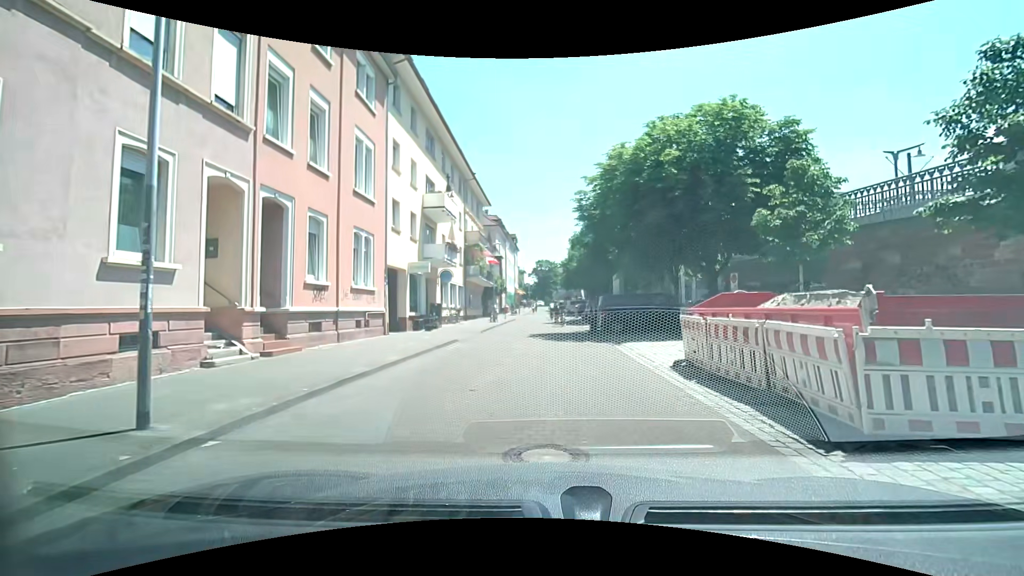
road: residential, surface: paving_stones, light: Day
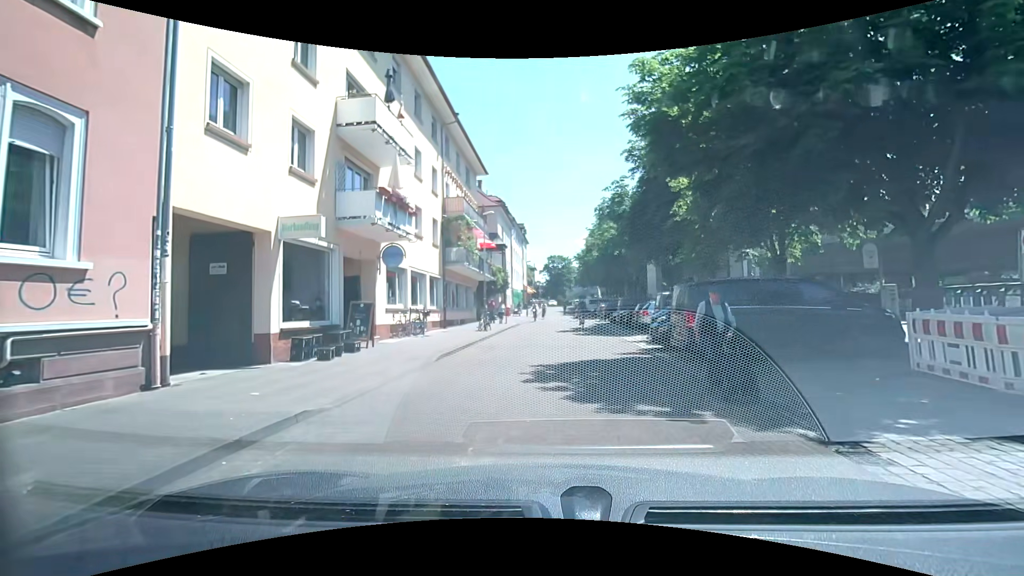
(-0.2, +12.6) m; -2°
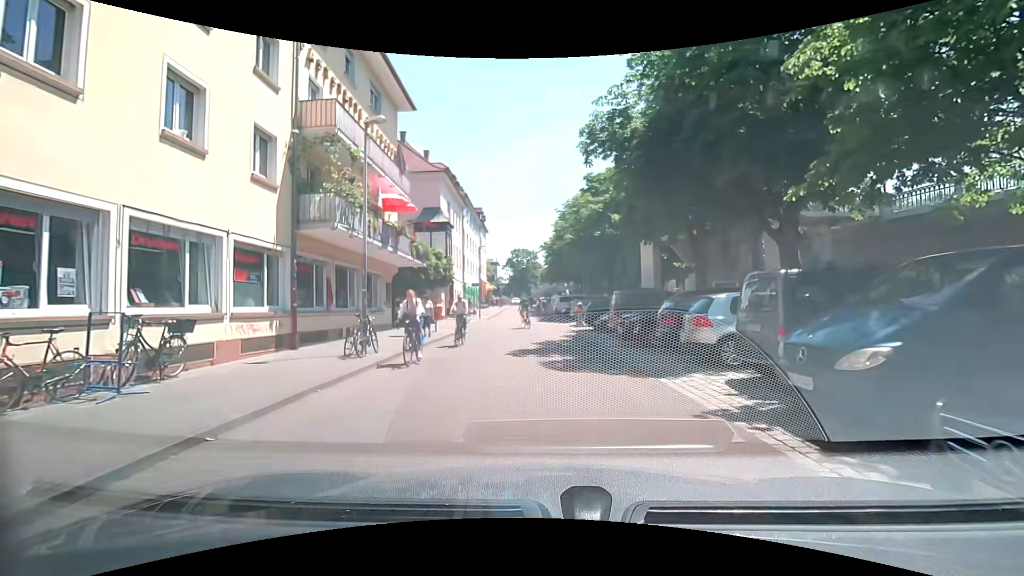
(+0.5, +12.8) m; +4°
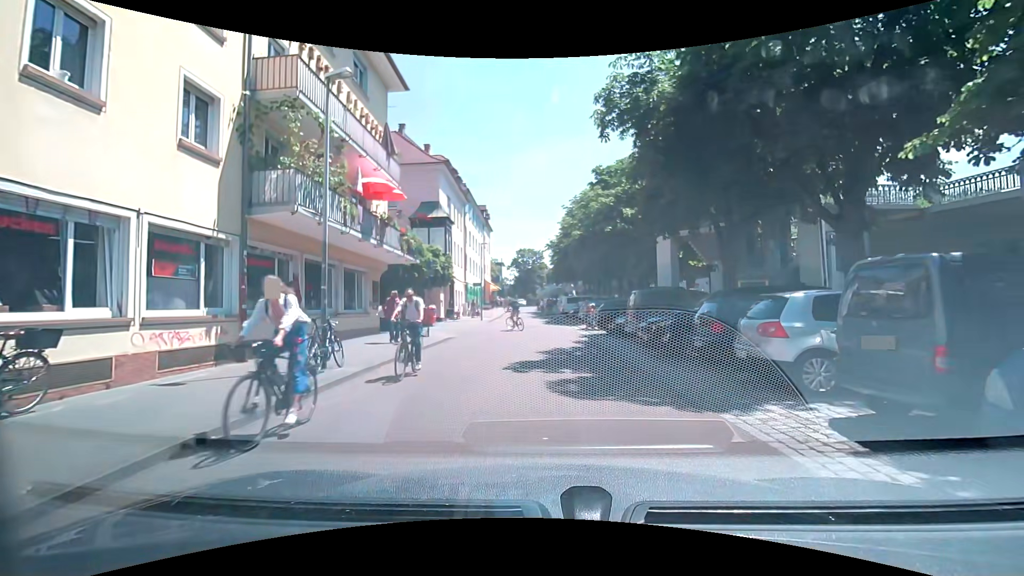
(-0.1, +2.7) m; -2°
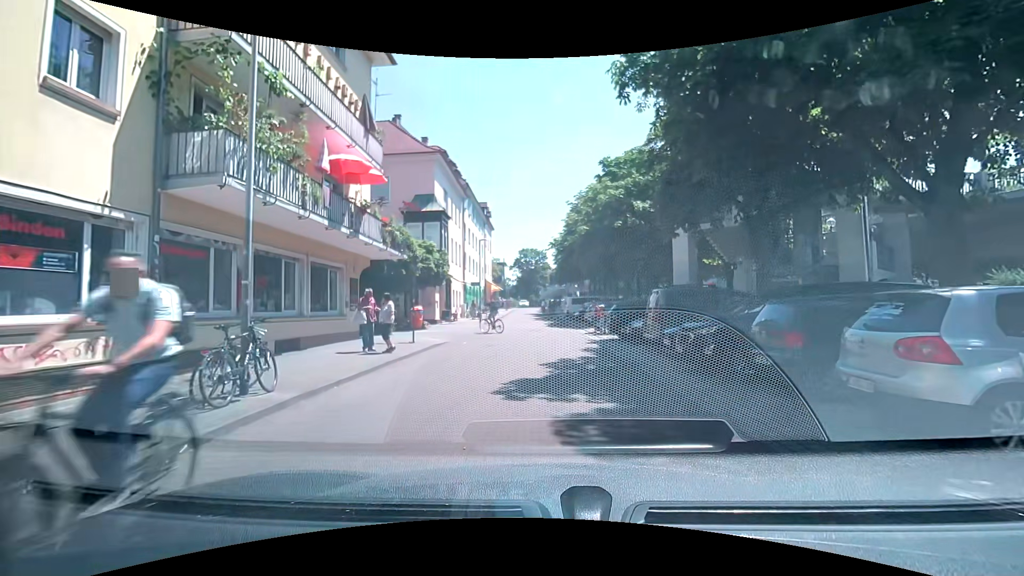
(0.0, +2.8) m; +1°
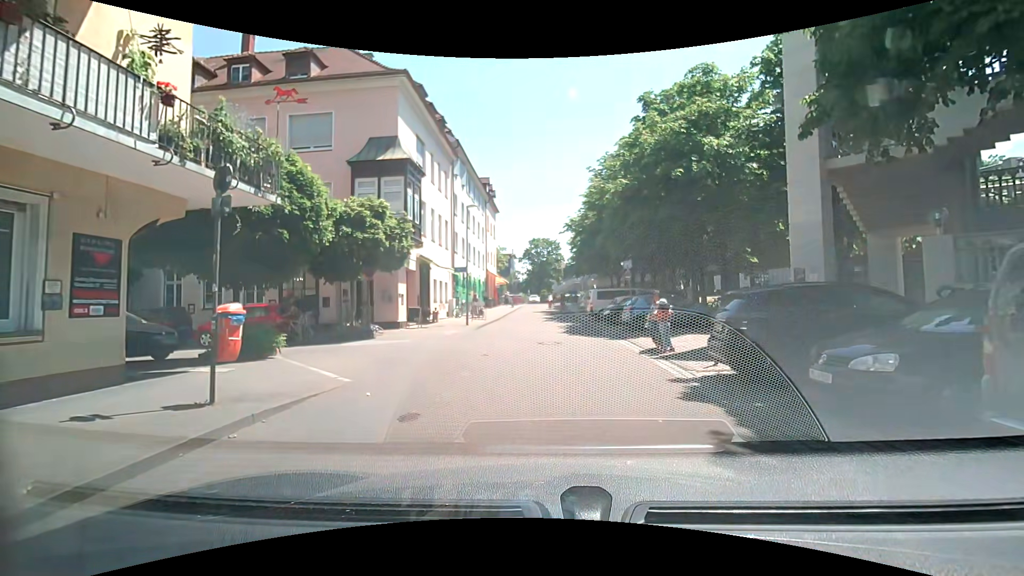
(0.0, +11.2) m; -1°
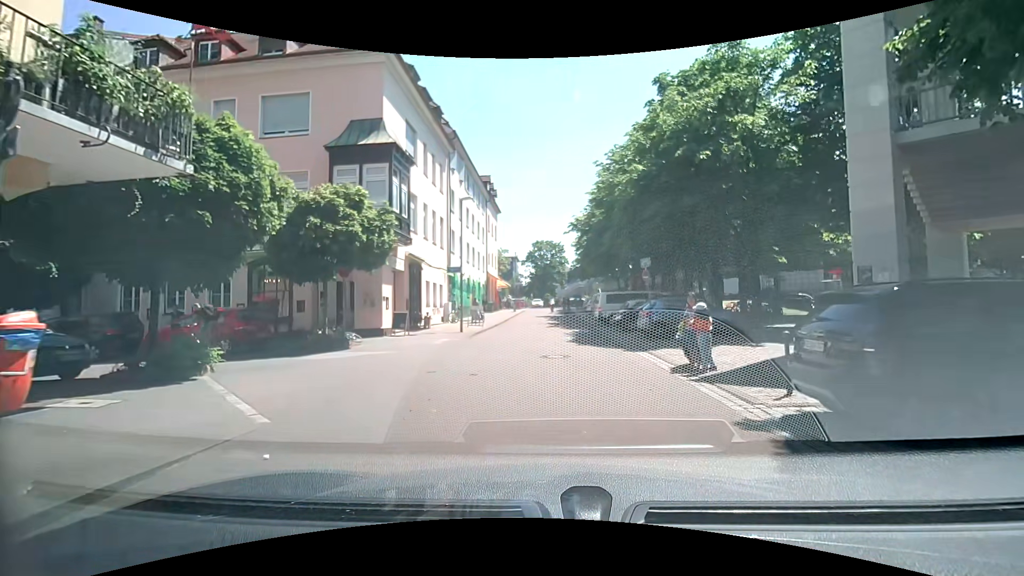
(0.0, +2.8) m; +1°
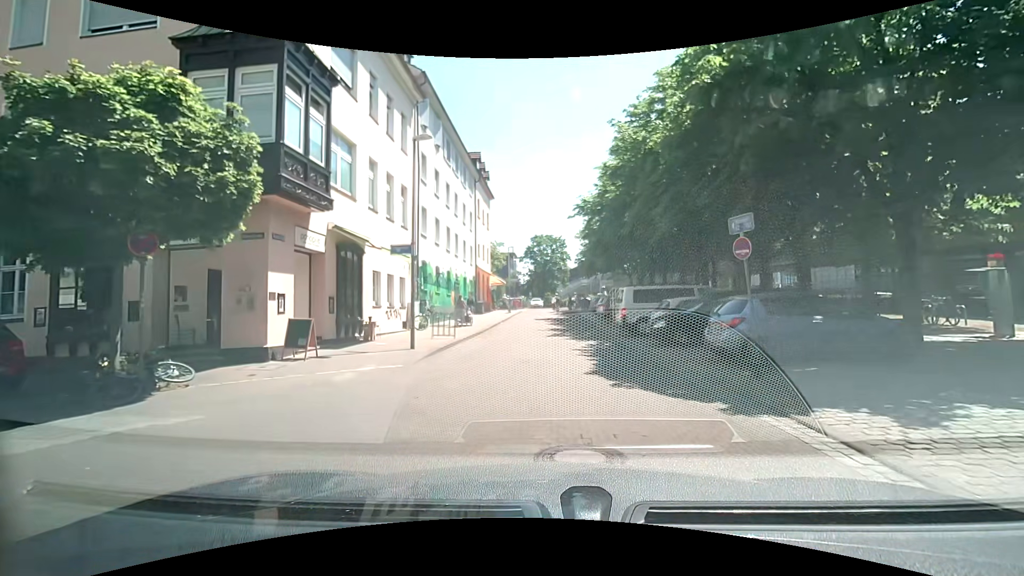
(-0.3, +8.3) m; -1°
